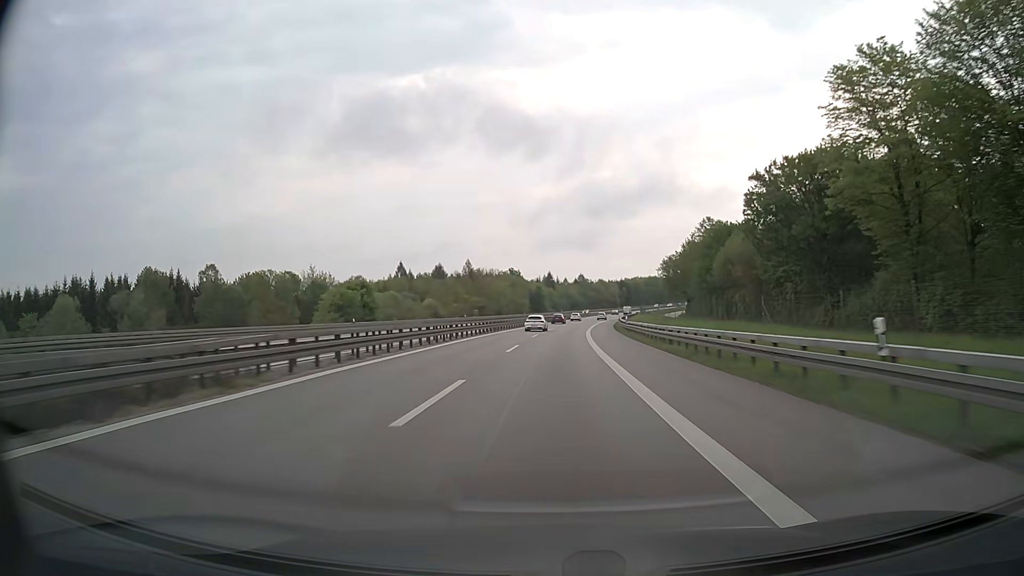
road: motorway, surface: asphalt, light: Day
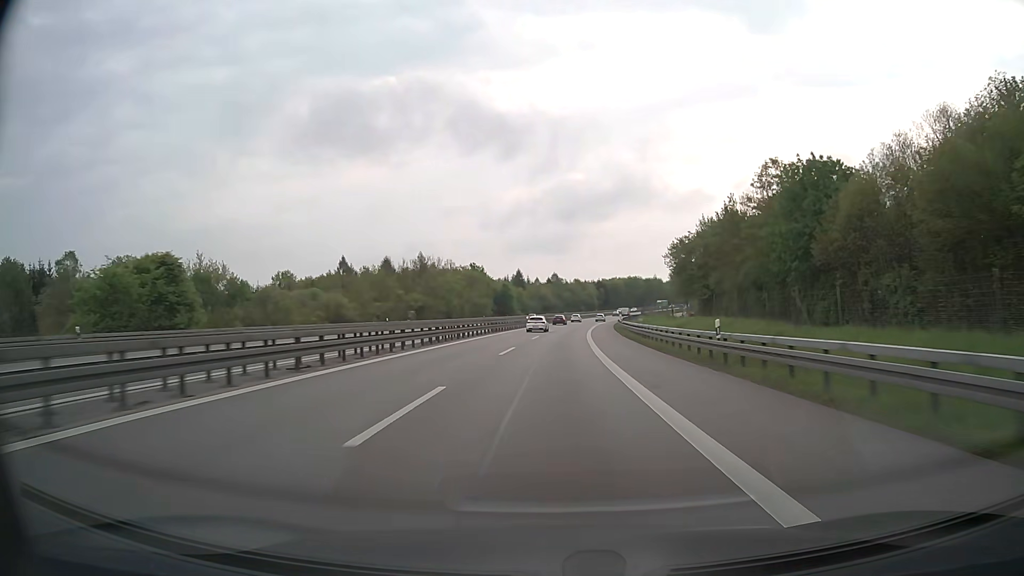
(+0.7, +37.4) m; +2°
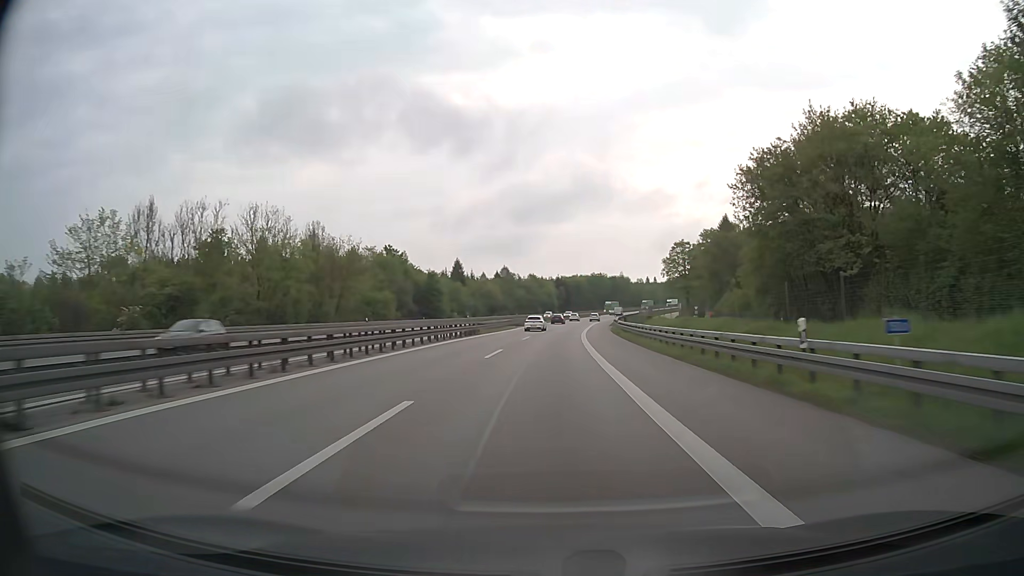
(+1.8, +56.2) m; +4°
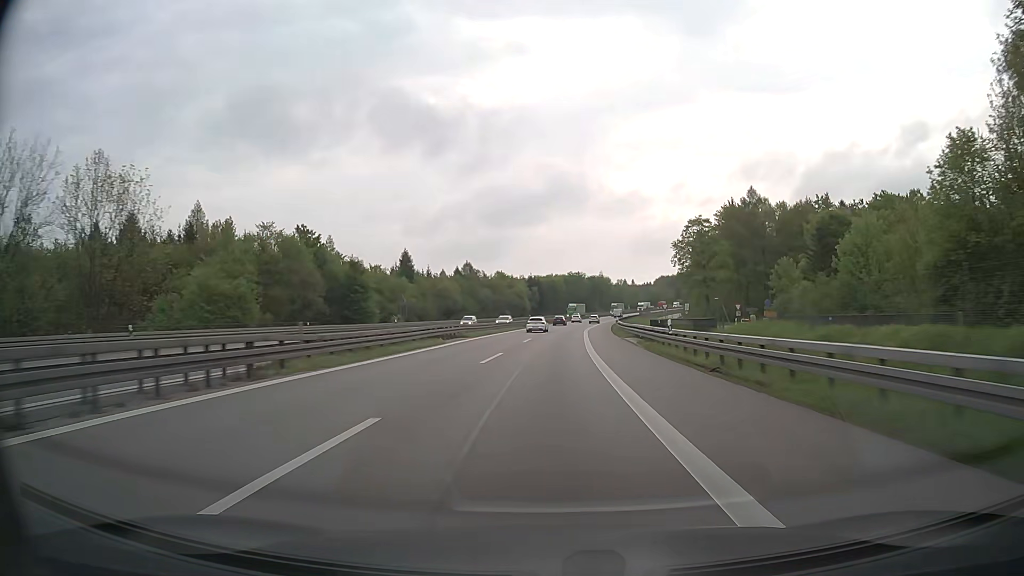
(+0.8, +37.7) m; +2°
(0, +10) (0, +20) (+1, +30) (+1, +40) (+2, +50) (+2, +60) (+3, +70) (+4, +80) (+5, +90) (+6, +100) m
